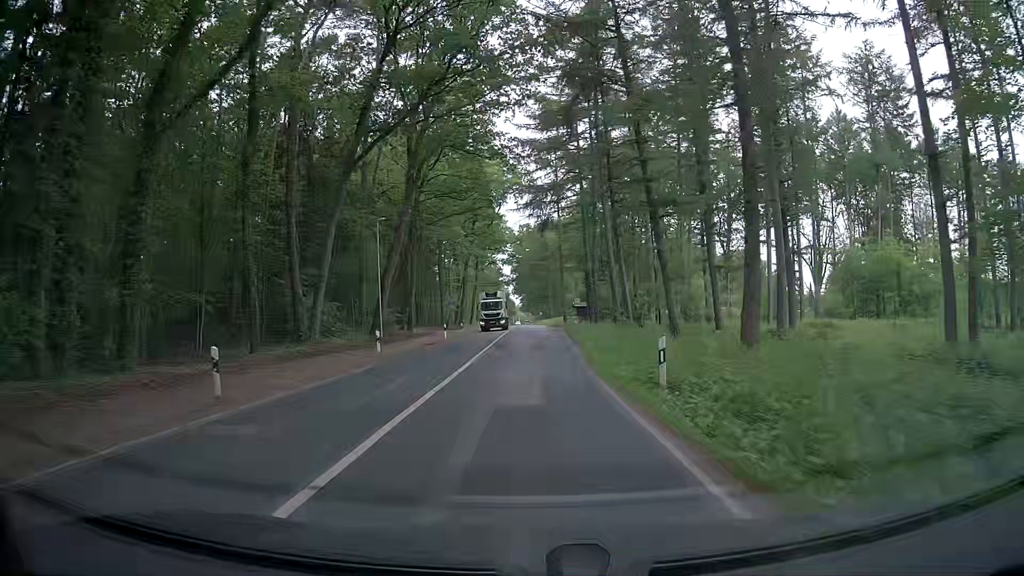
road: secondary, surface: asphalt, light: Day
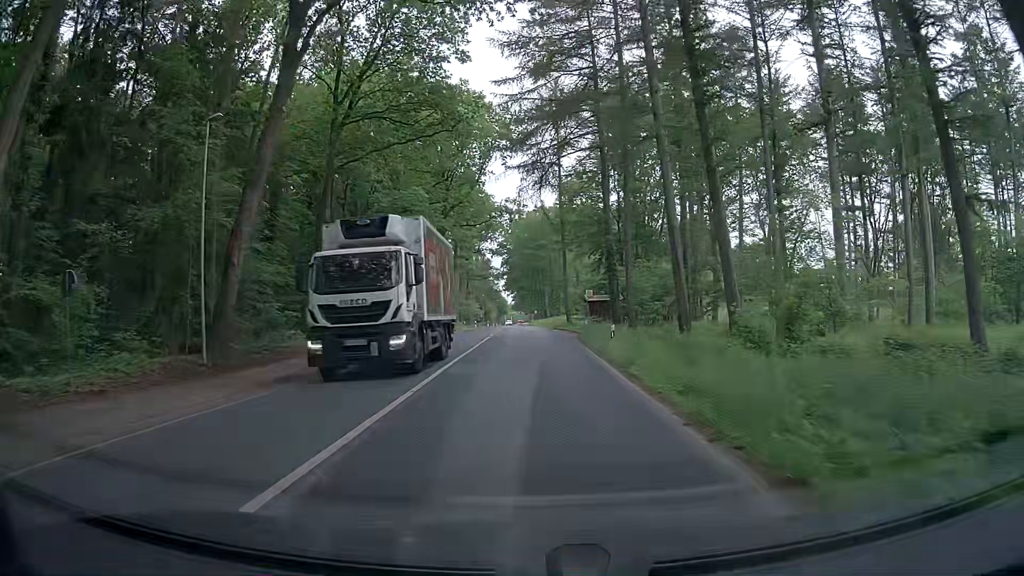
(-0.1, +23.3) m; -1°
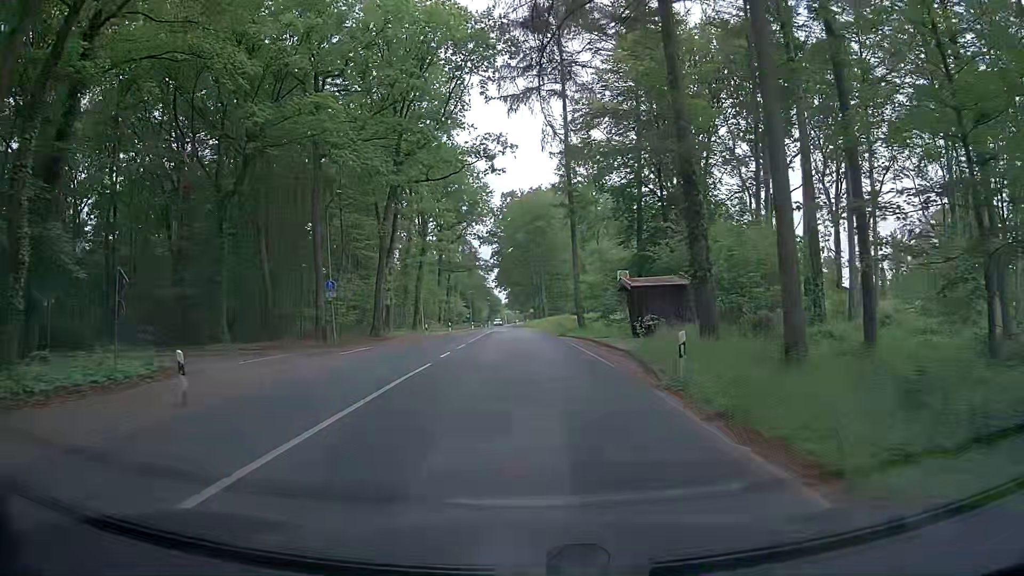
(+0.3, +23.1) m; +1°
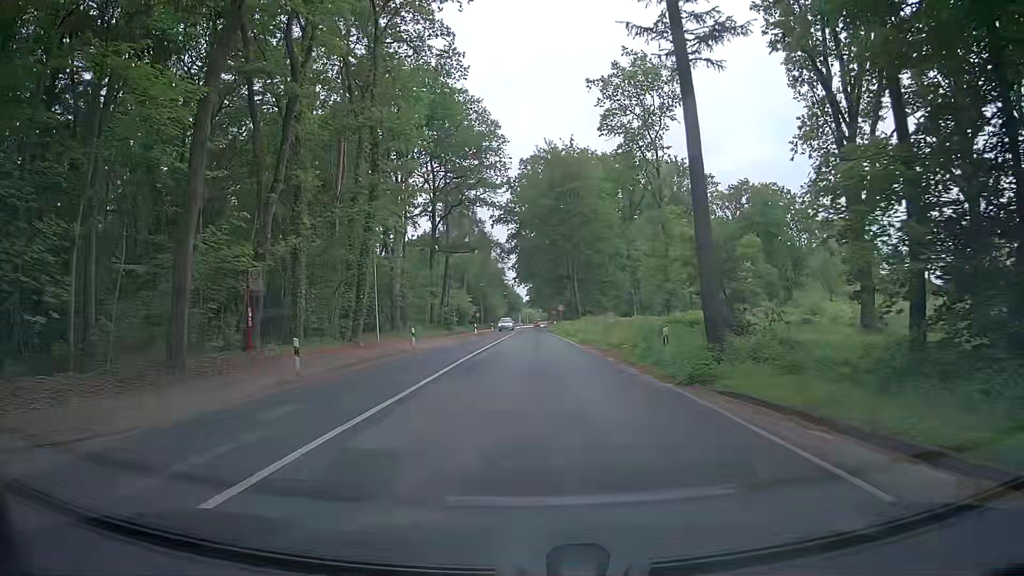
(-0.4, +30.3) m; -2°
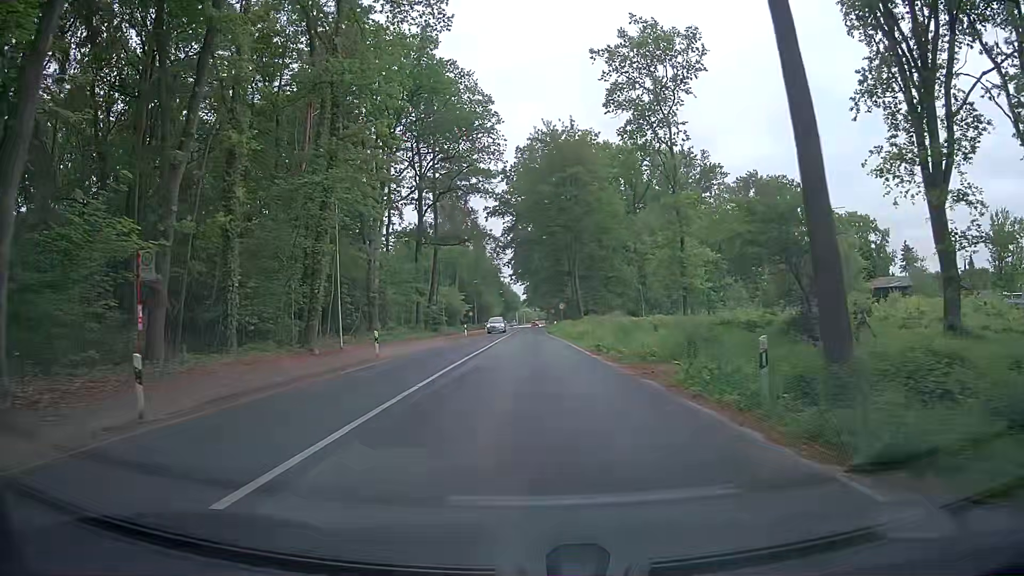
(0.0, +7.6) m; +1°
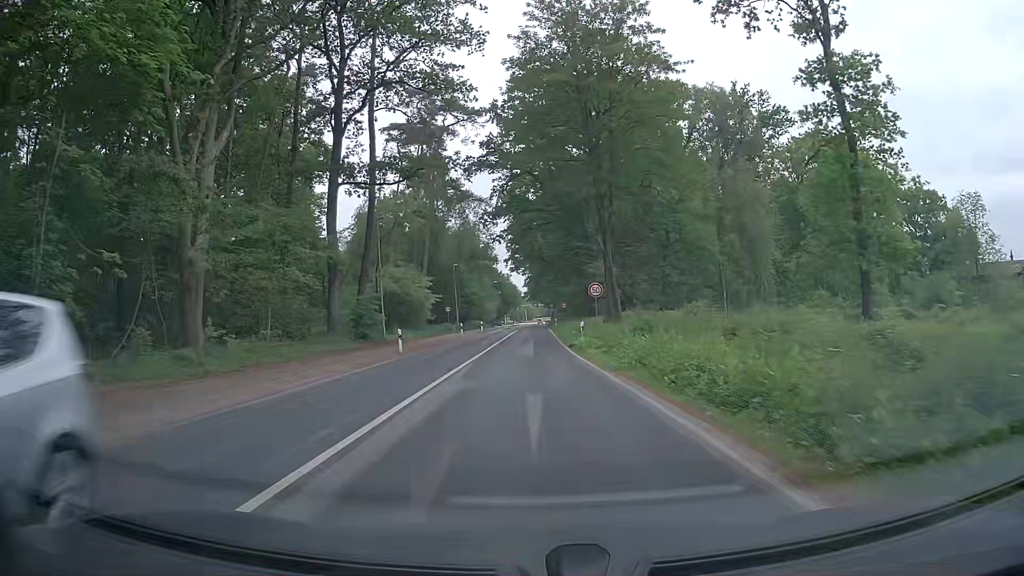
(-0.2, +30.4) m; -1°
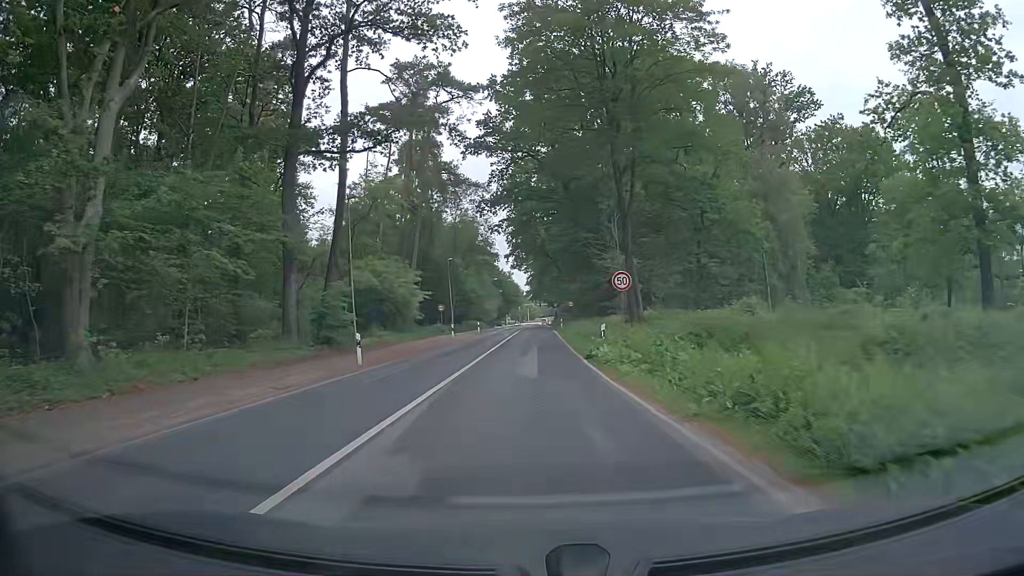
(-0.1, +7.6) m; -1°
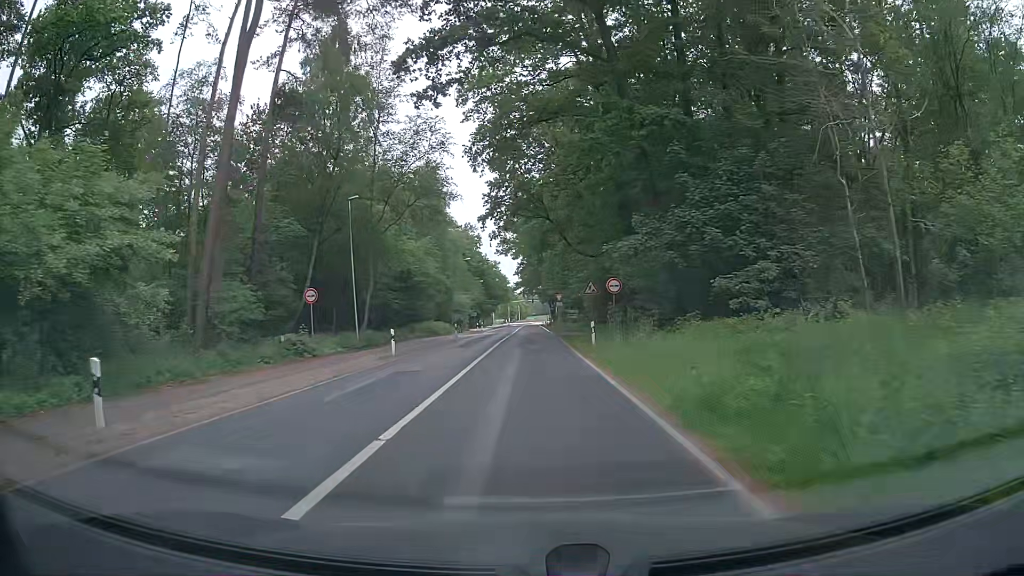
(+0.5, +37.8) m; +1°
